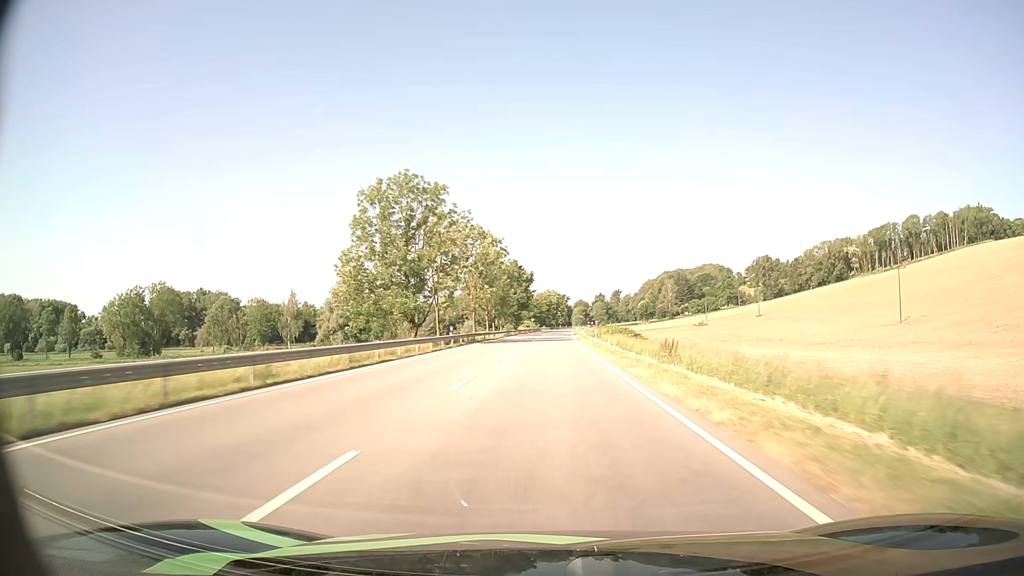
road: primary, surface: asphalt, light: Day
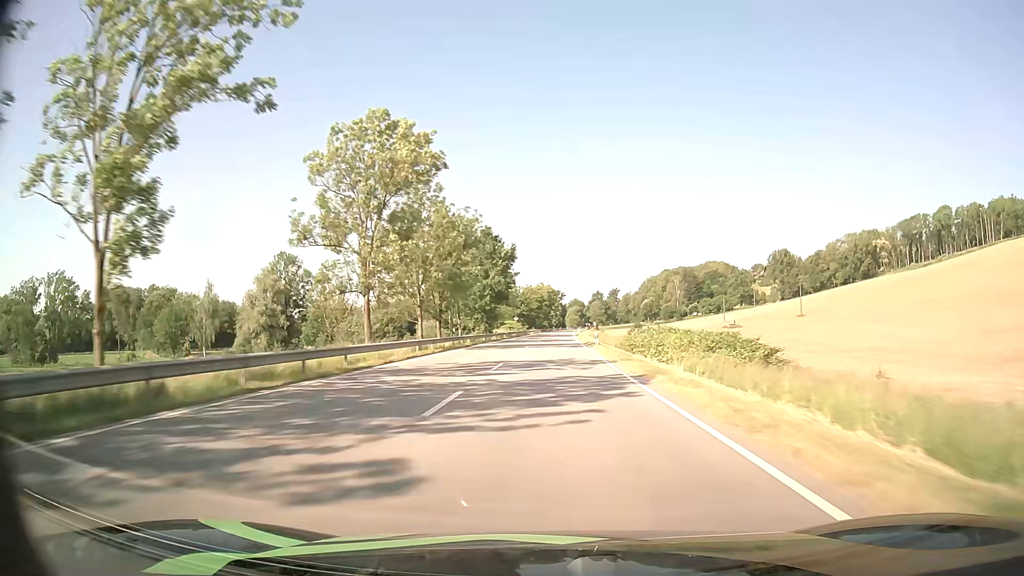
(+0.3, +49.0) m; +1°
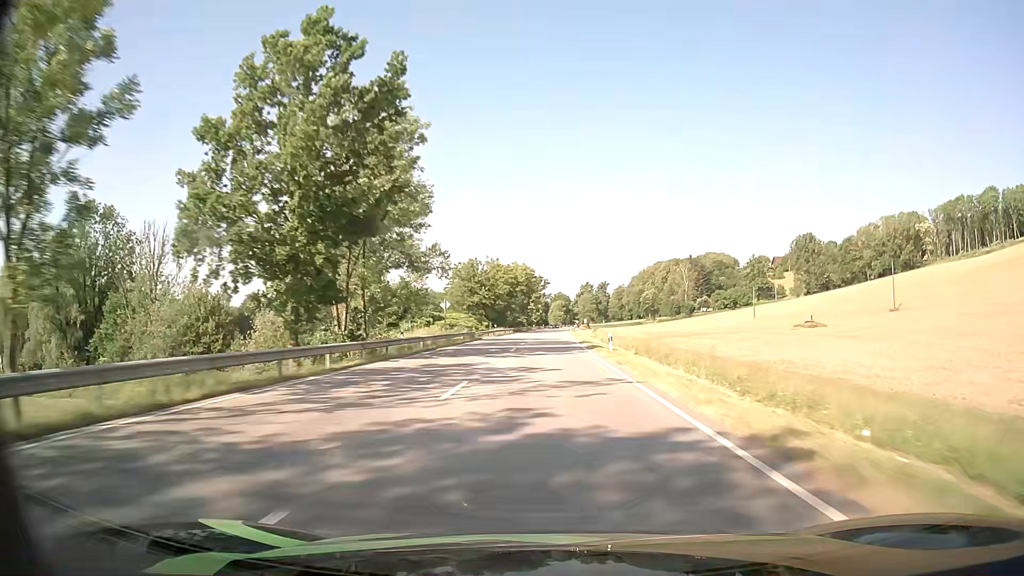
(+0.8, +65.5) m; +2°
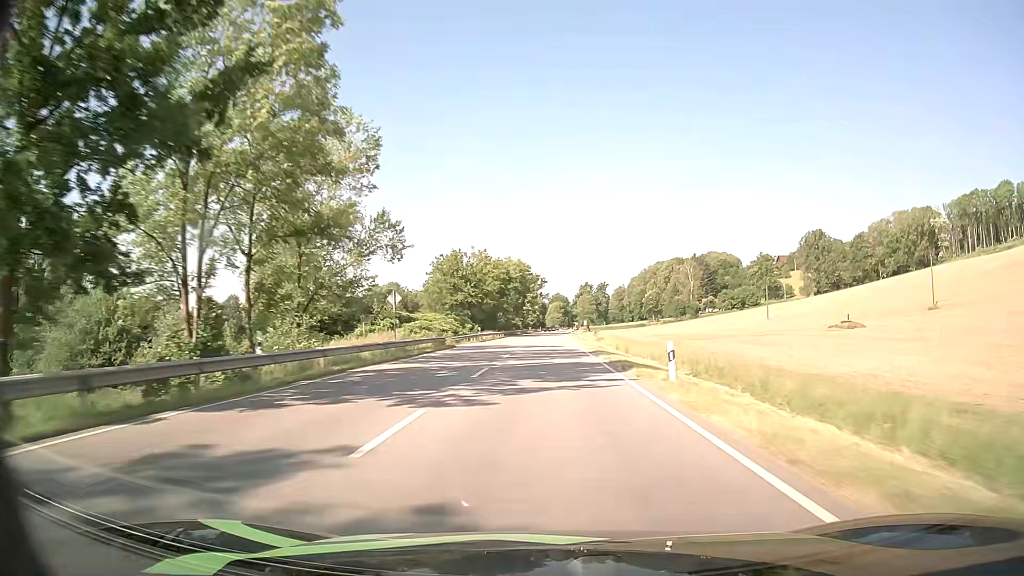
(0.0, +16.4) m; 0°
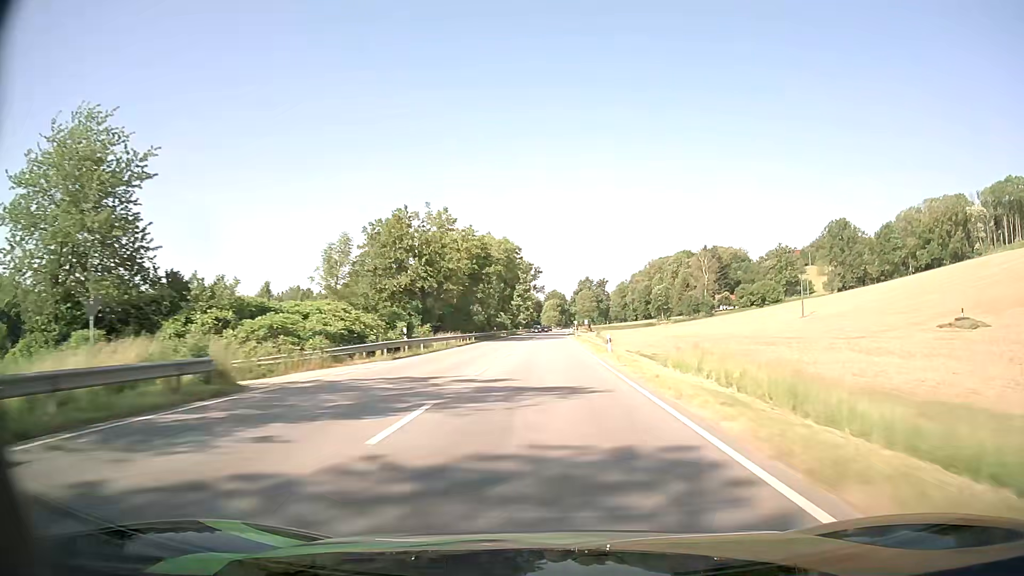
(+0.1, +32.9) m; 0°
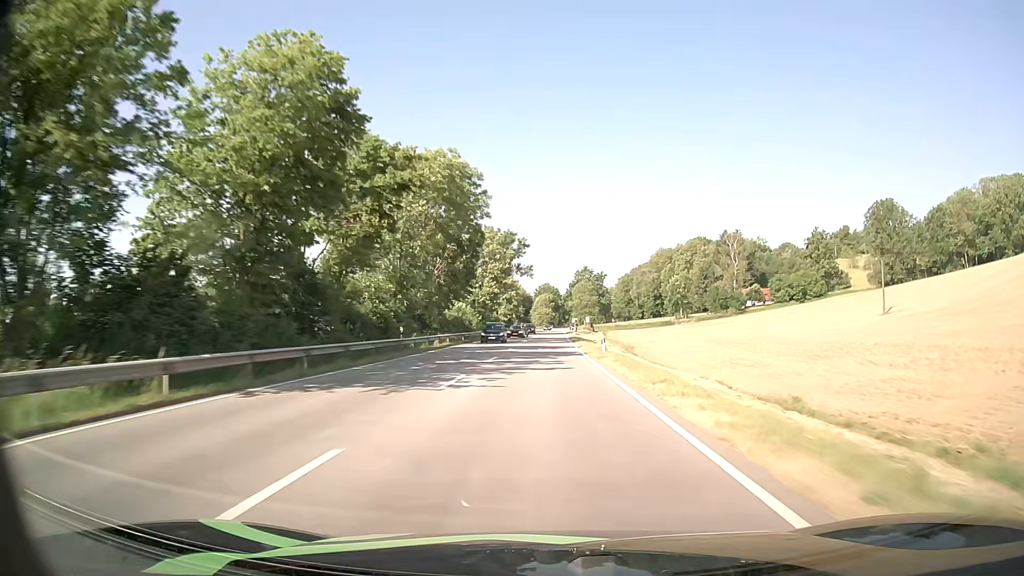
(+0.4, +49.4) m; +1°
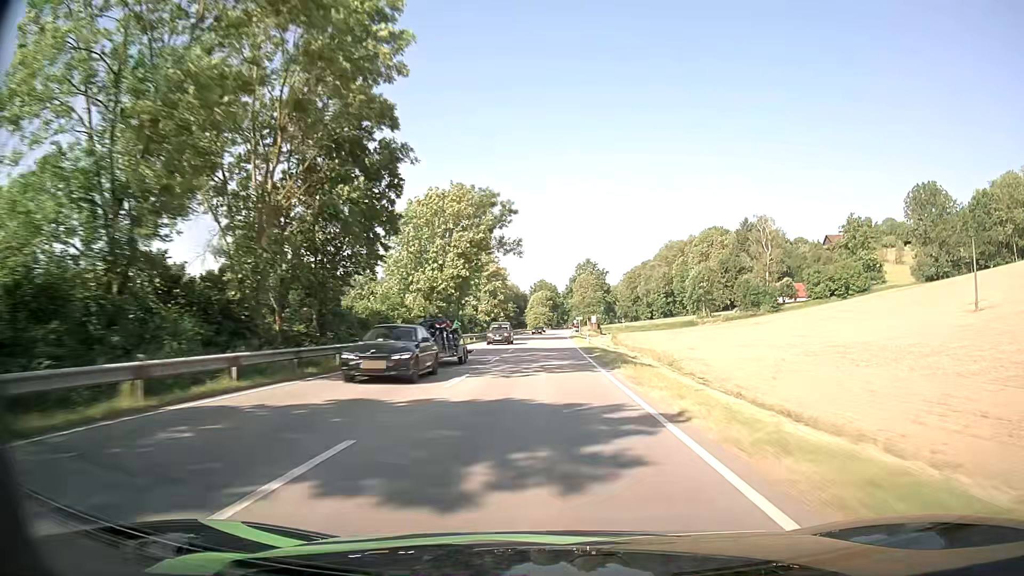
(0.0, +33.0) m; 0°
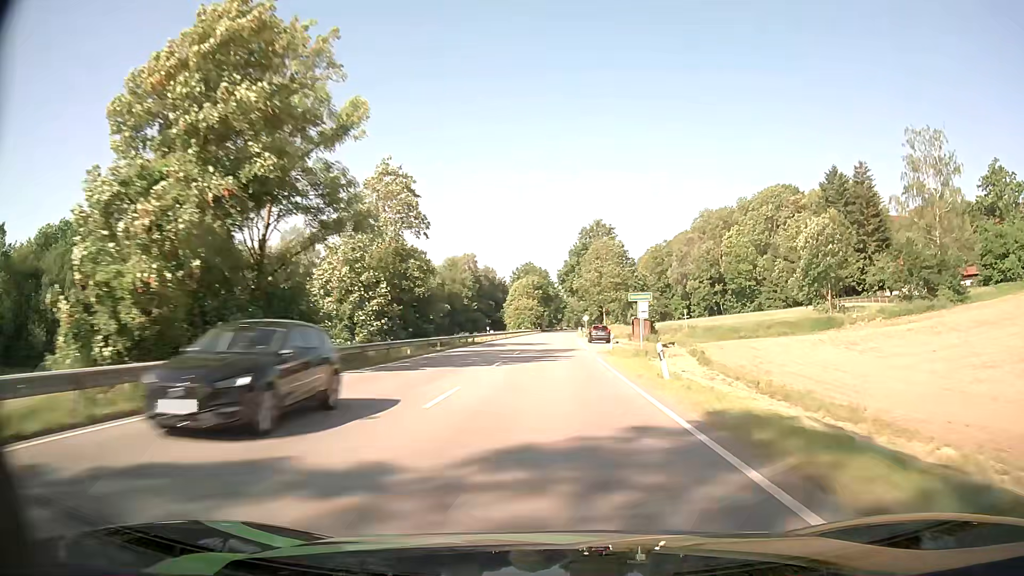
(+0.6, +82.5) m; +1°
(0, +10) (0, +20) (0, +30) (0, +40) (0, +50) (0, +60) (+1, +70) (+1, +80) (+1, +90) (+1, +100) m
